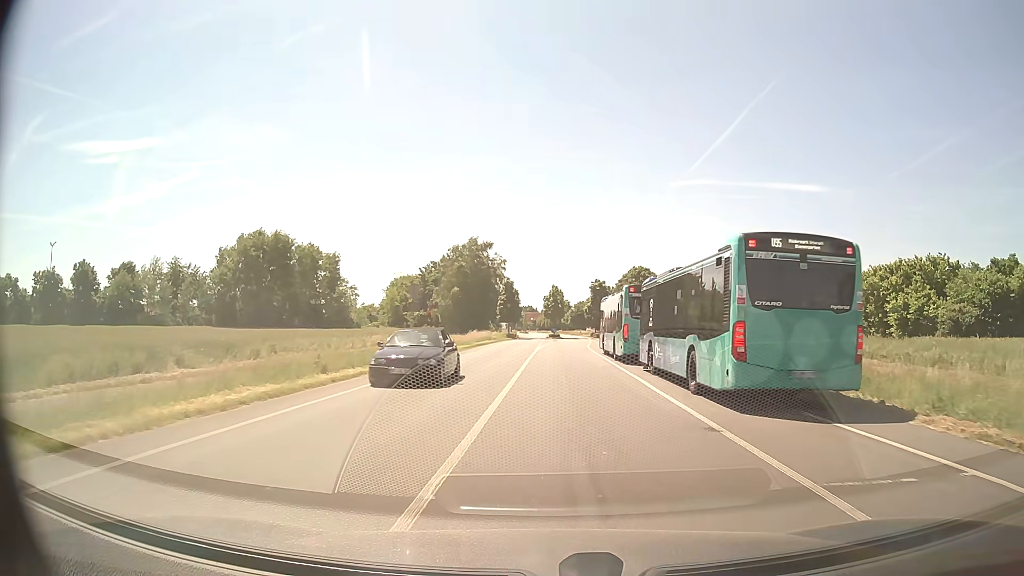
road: tertiary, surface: asphalt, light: Day
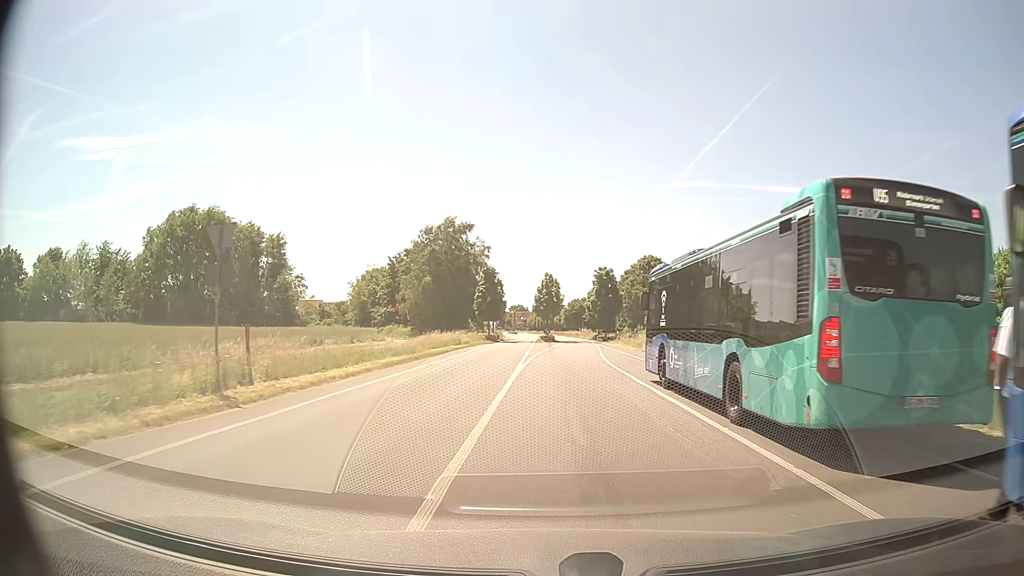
(+0.2, +19.3) m; +1°
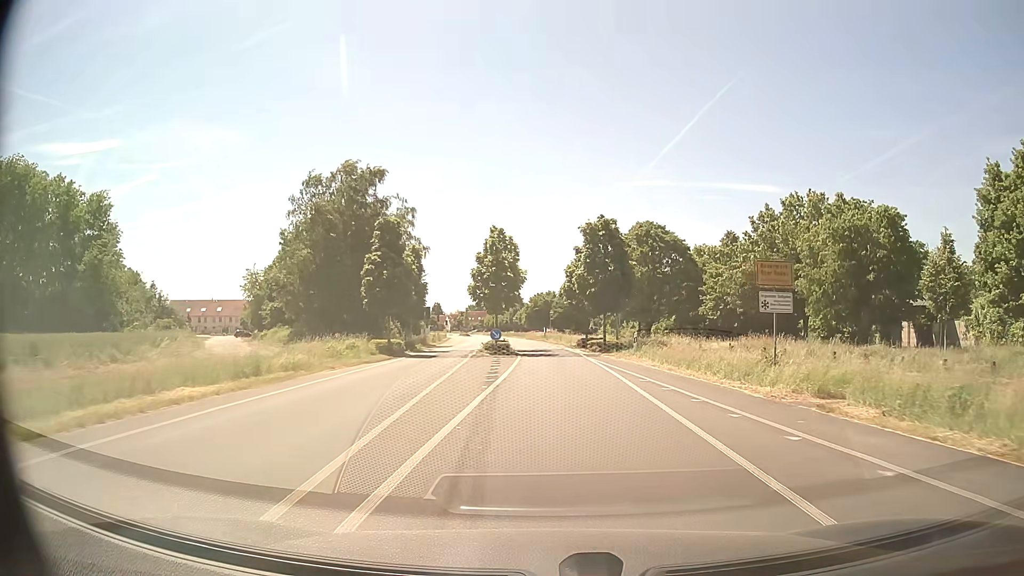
(+0.8, +31.4) m; +3°
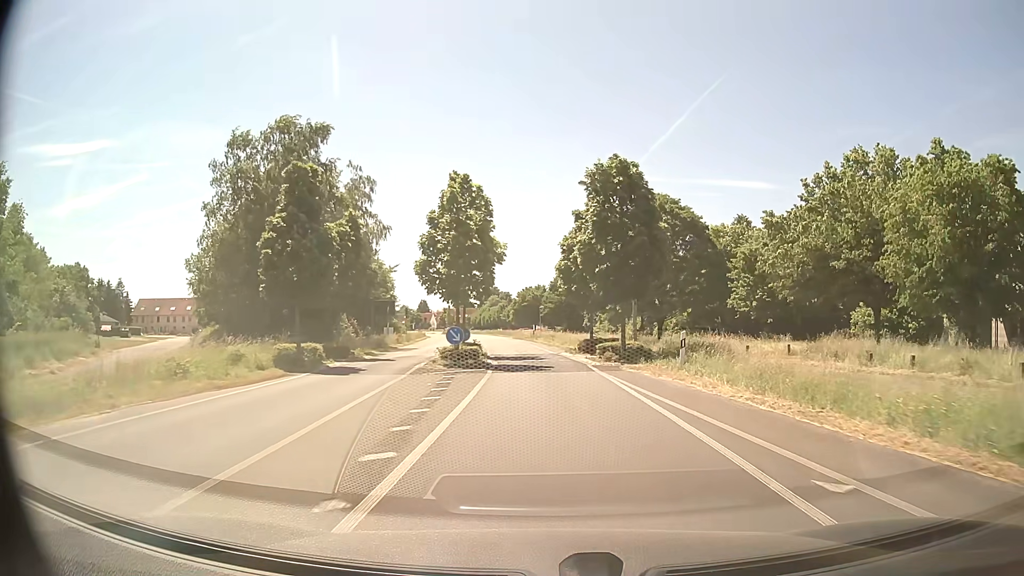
(+0.1, +12.7) m; +1°
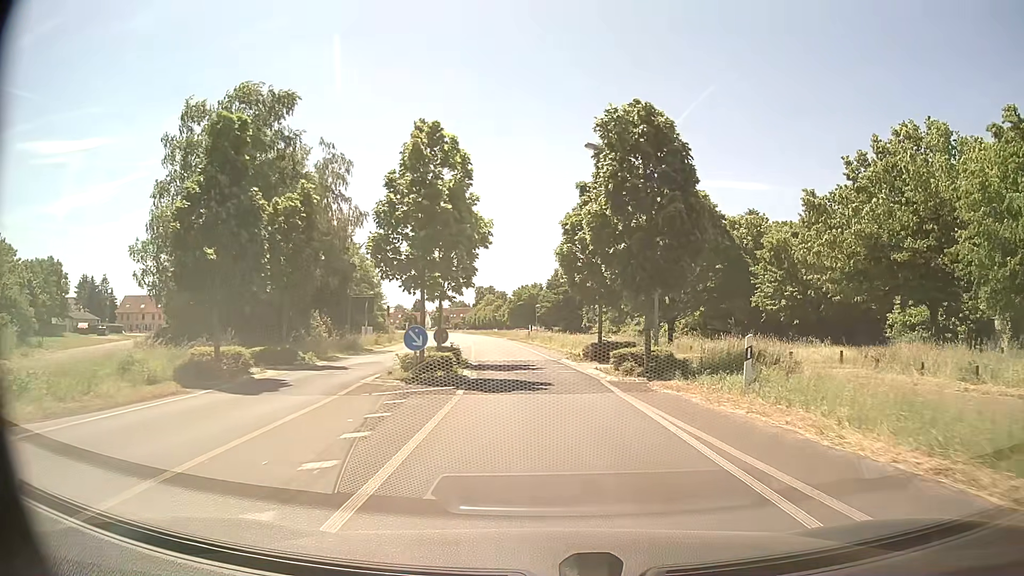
(0.0, +6.4) m; 0°
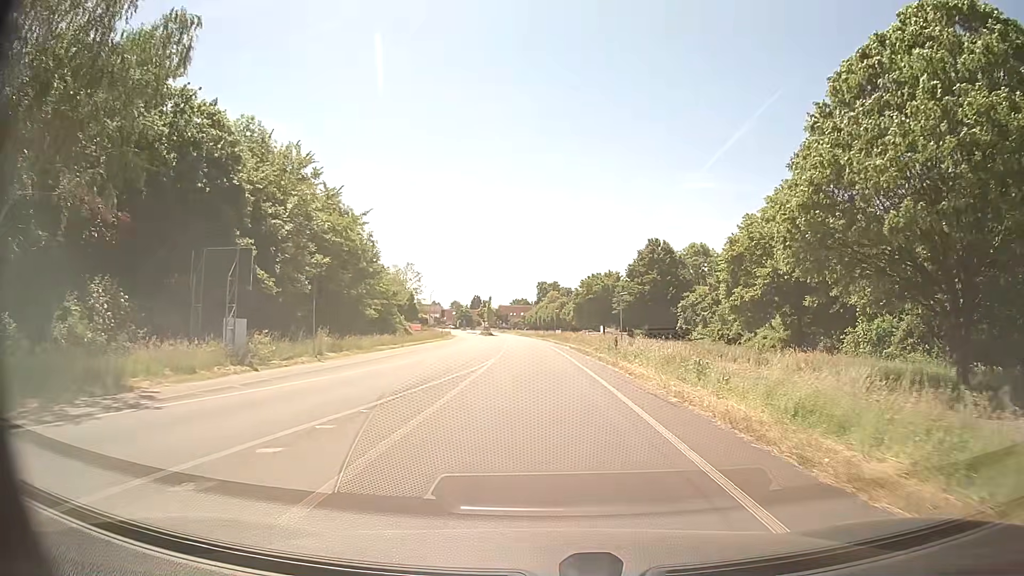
(-1.4, +32.4) m; -5°
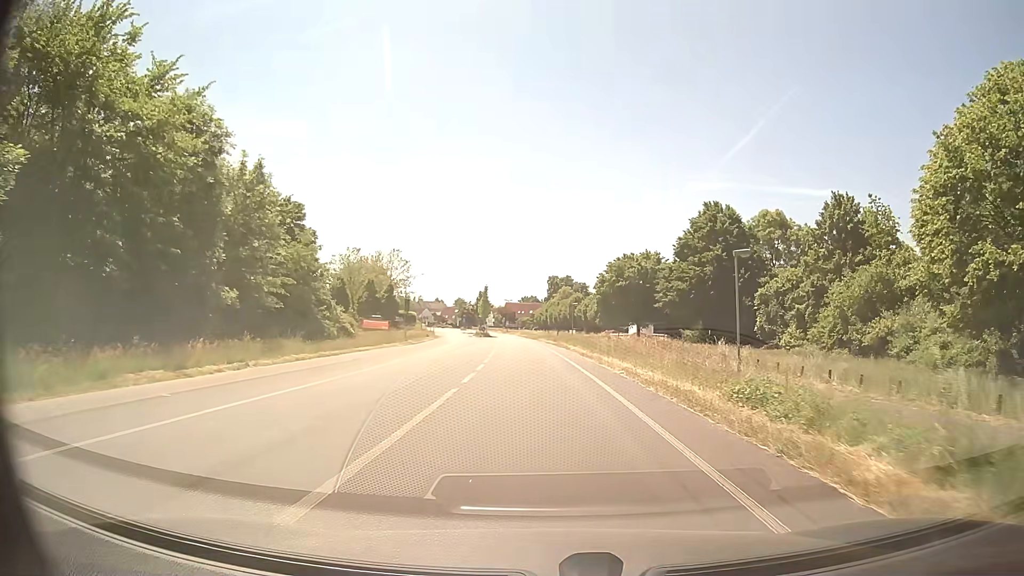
(-0.3, +26.9) m; -1°
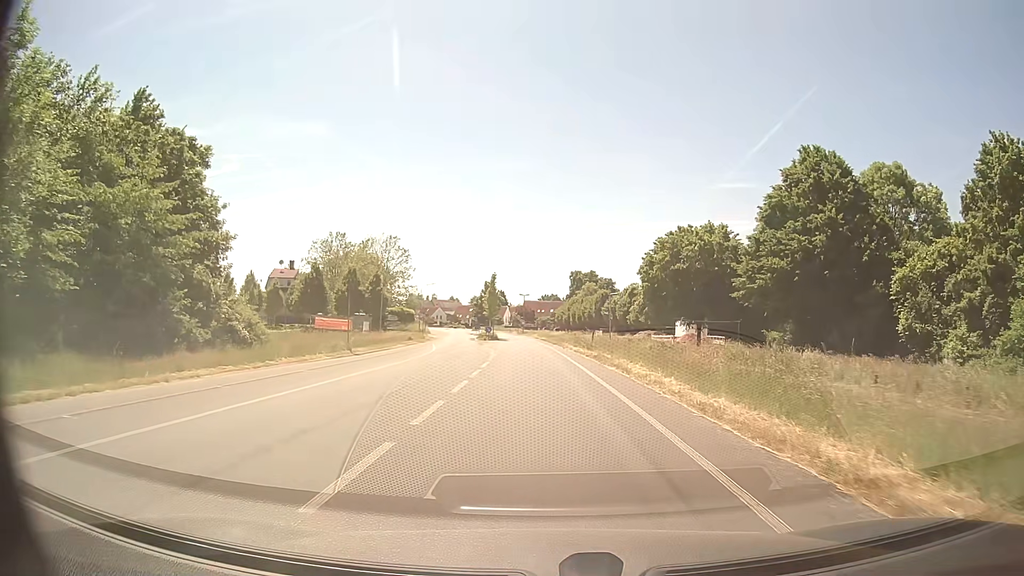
(-0.1, +20.8) m; -2°
(0, +10) (0, +20) (0, +30) (-1, +40) (-1, +50) (-2, +60) (-3, +70) (-3, +80) (-4, +90) (-6, +100) m
